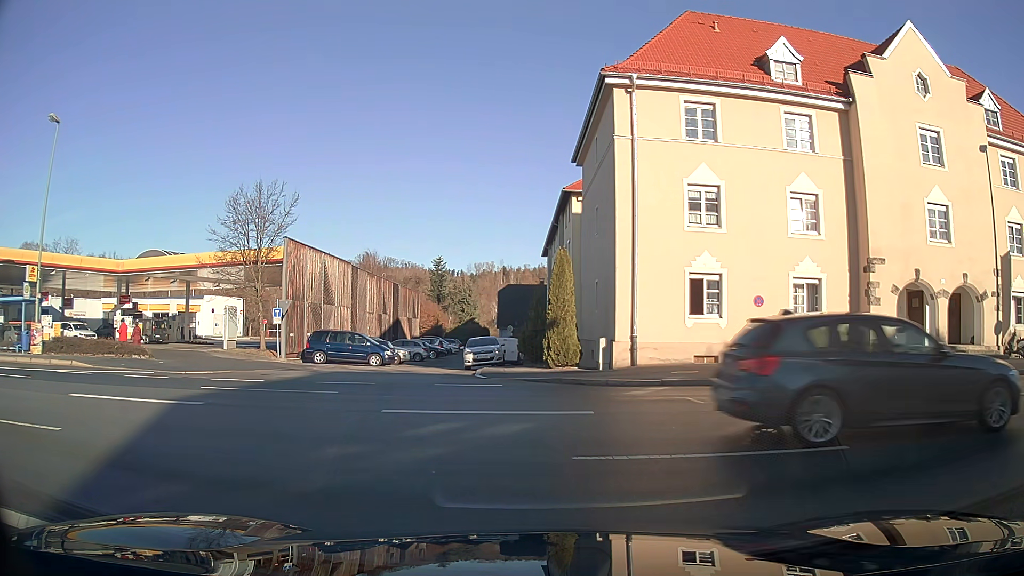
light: Day
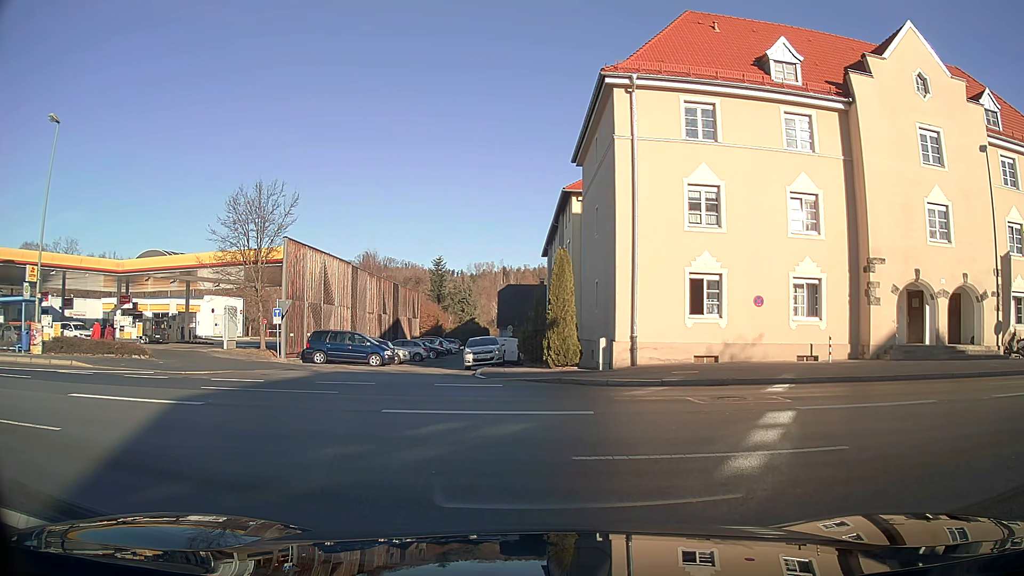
(0.0, 0.0) m; 0°
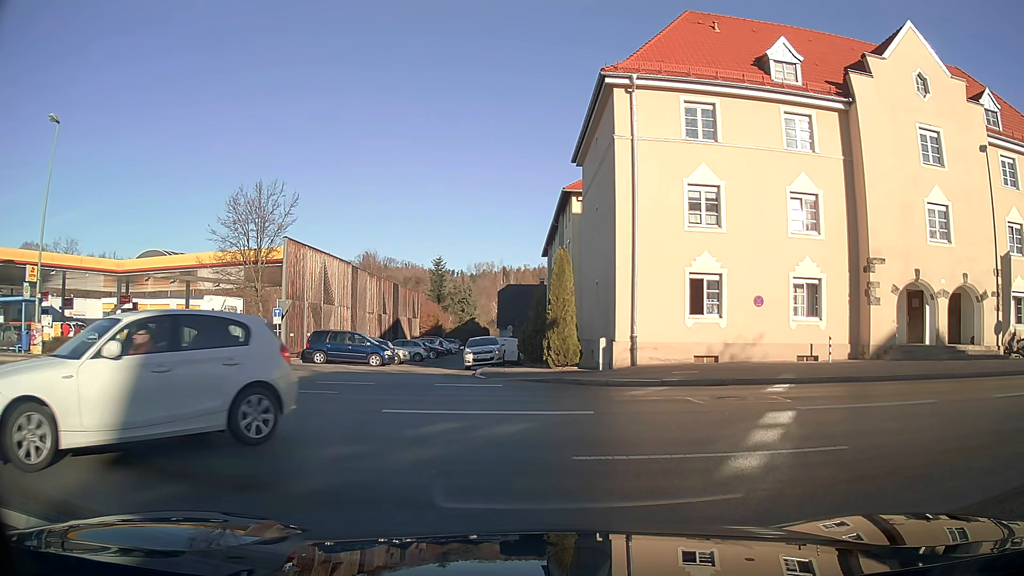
(0.0, 0.0) m; 0°
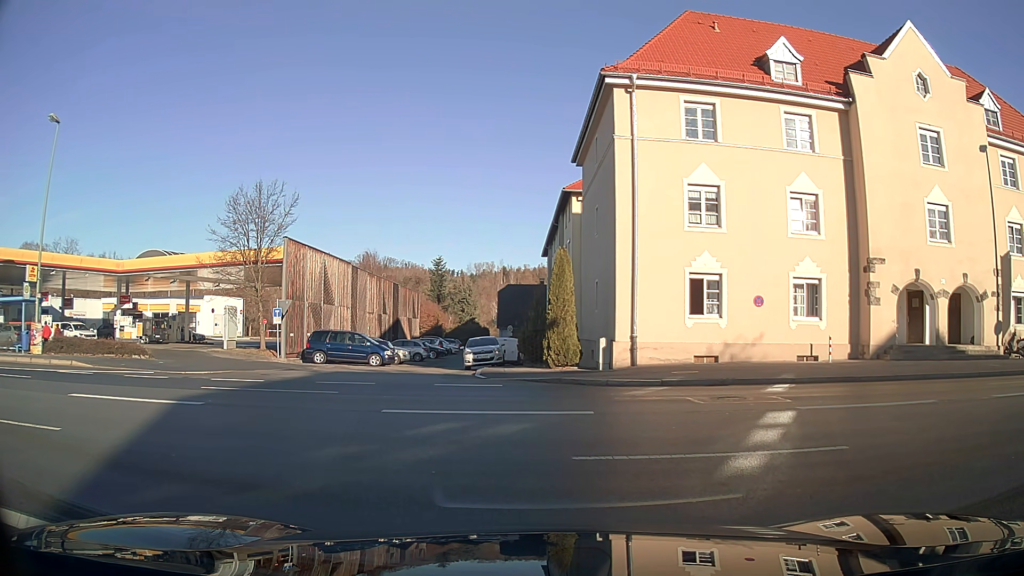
(0.0, 0.0) m; 0°
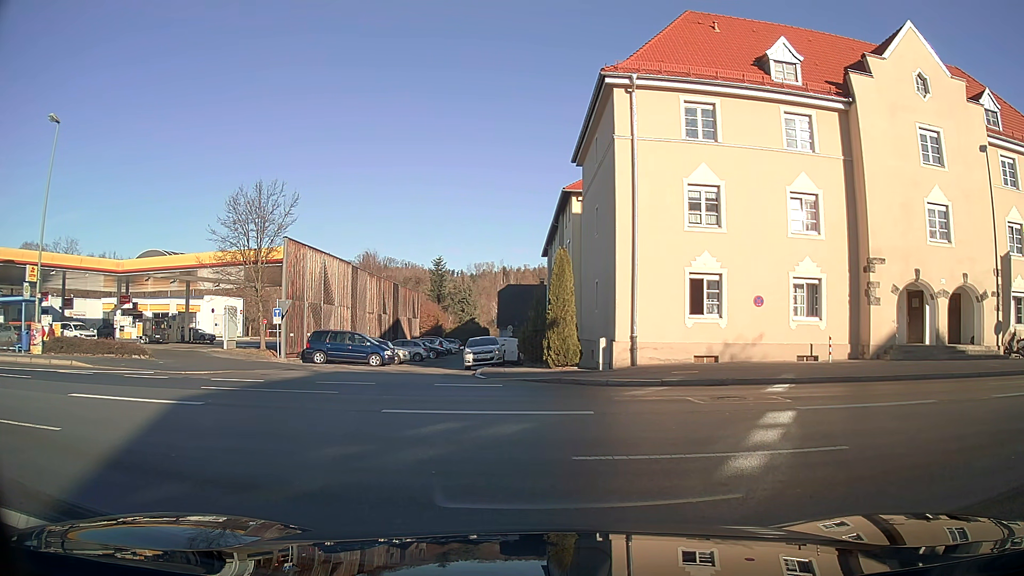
(0.0, 0.0) m; 0°
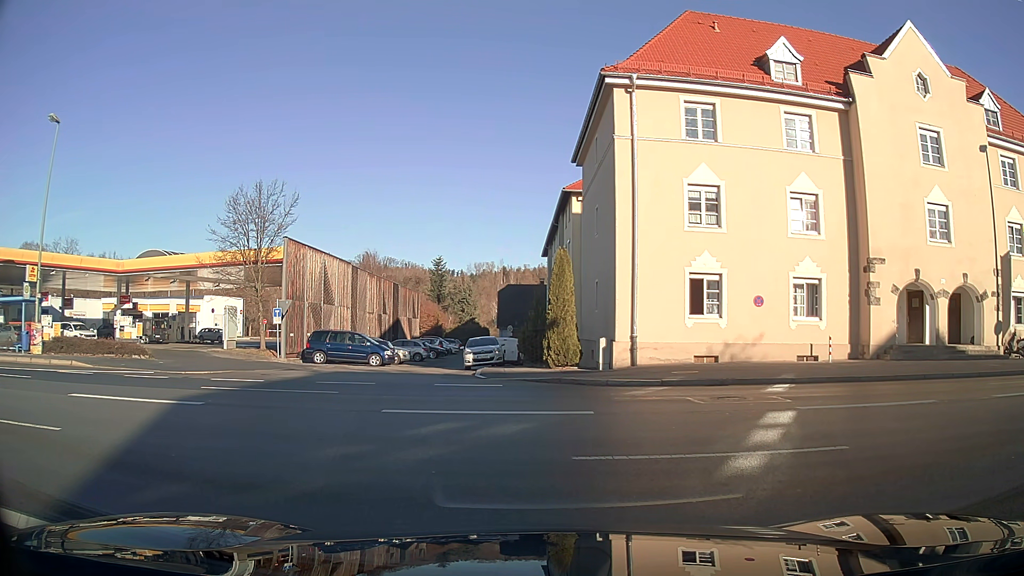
(0.0, 0.0) m; 0°
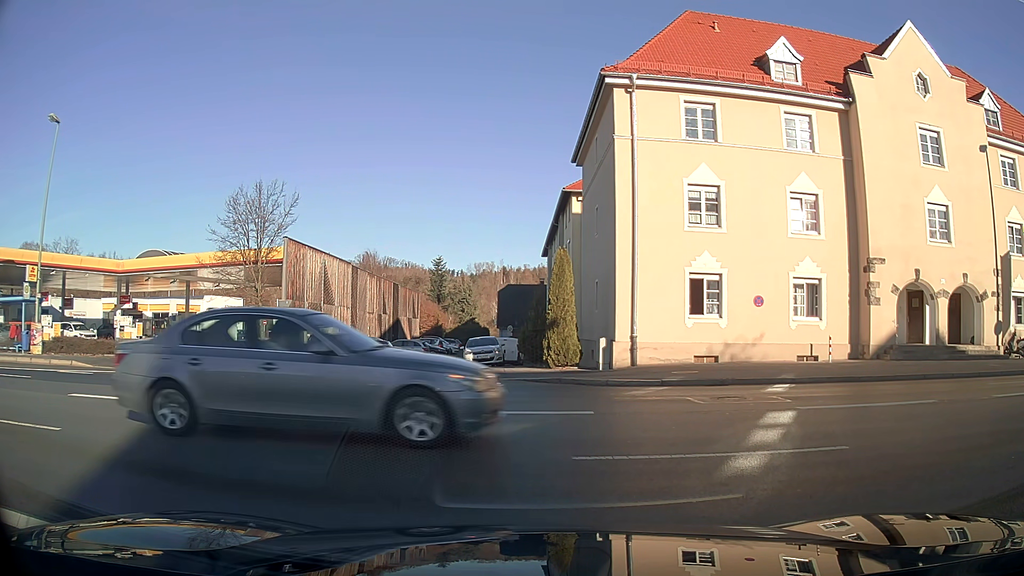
(0.0, 0.0) m; 0°
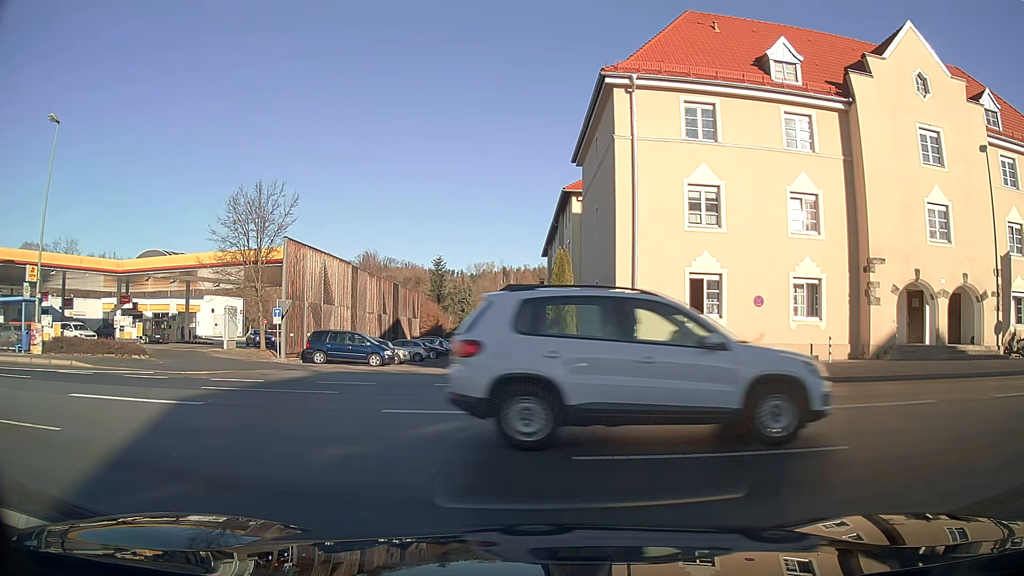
(0.0, 0.0) m; 0°
